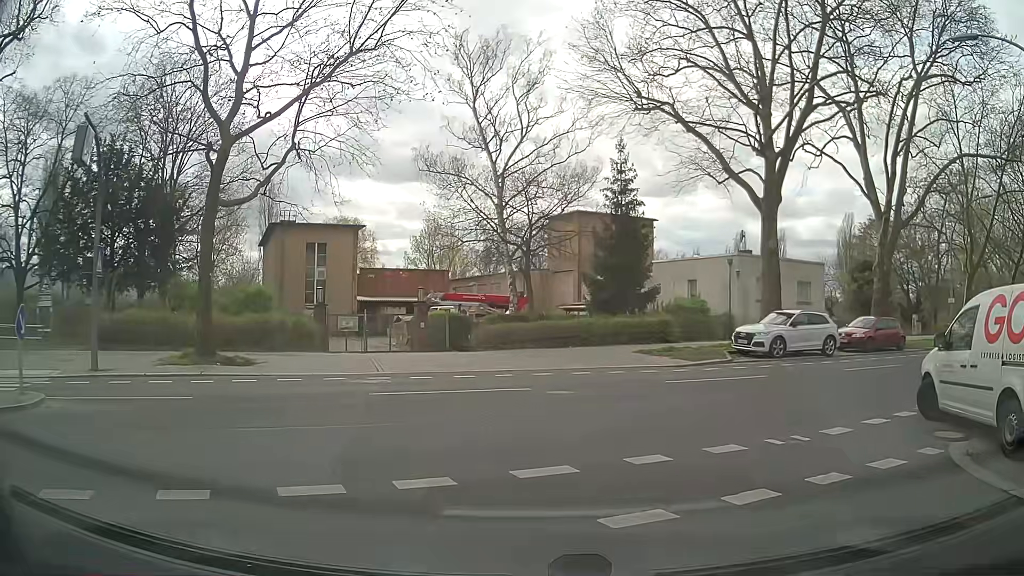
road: residential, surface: asphalt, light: Day
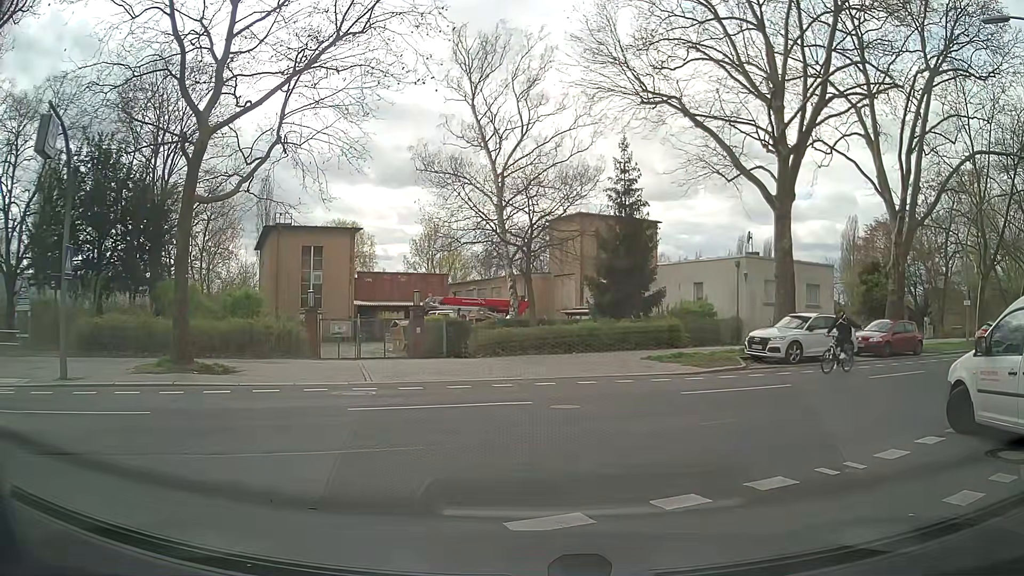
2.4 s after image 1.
(0.0, +1.4) m; 0°
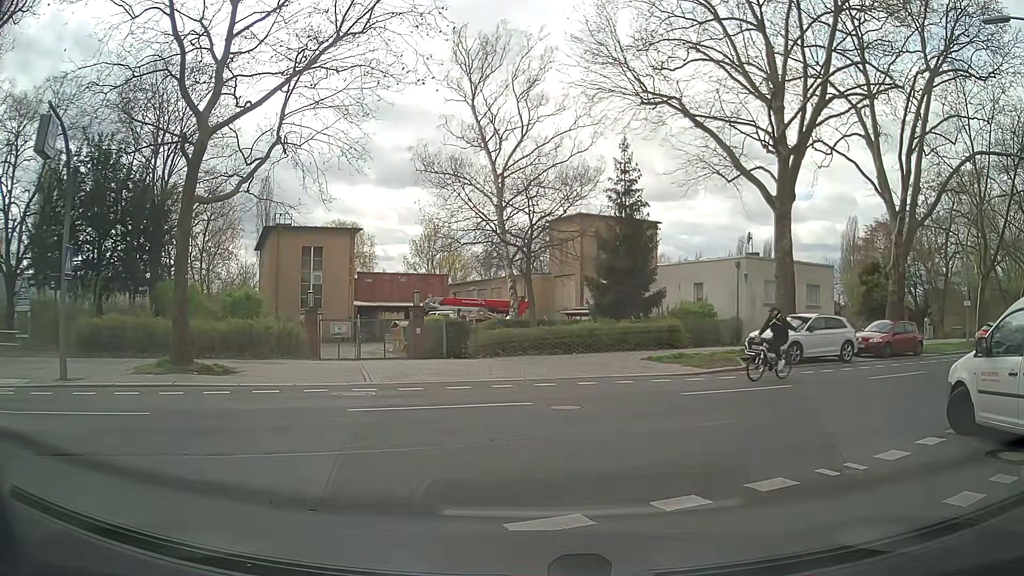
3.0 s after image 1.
(0.0, +0.1) m; 0°
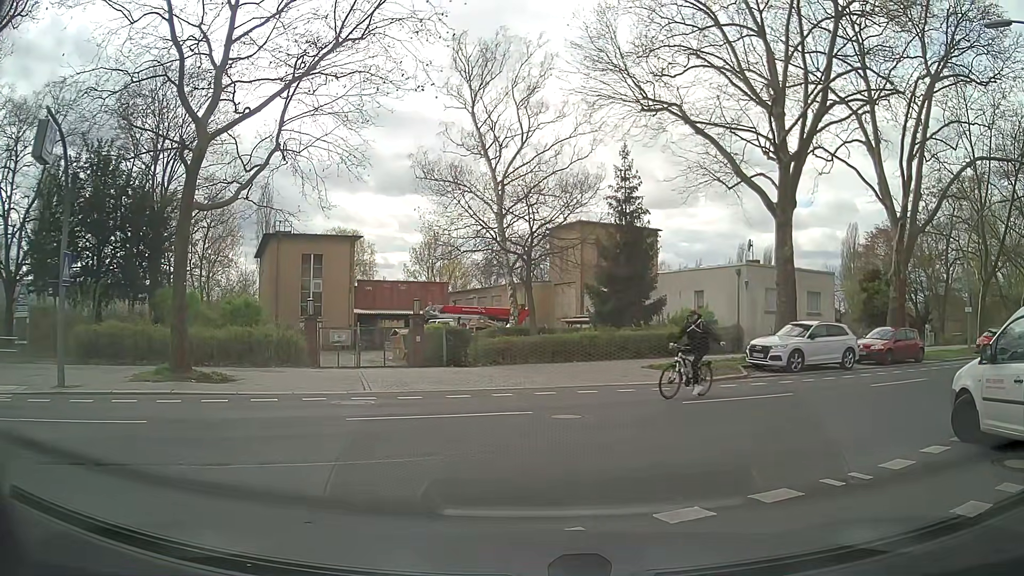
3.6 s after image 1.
(0.0, +0.2) m; 0°
